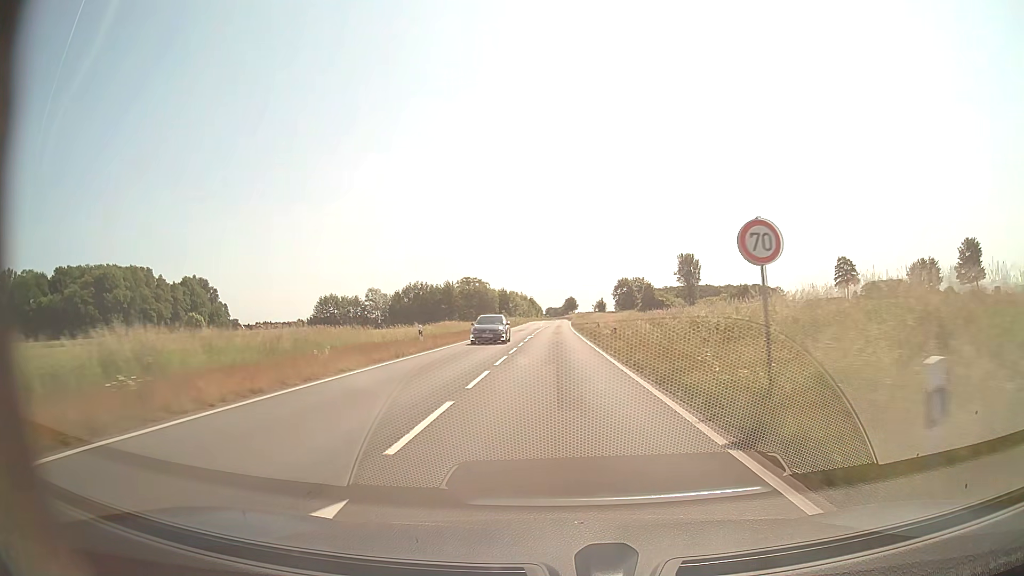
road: secondary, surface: asphalt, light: Day
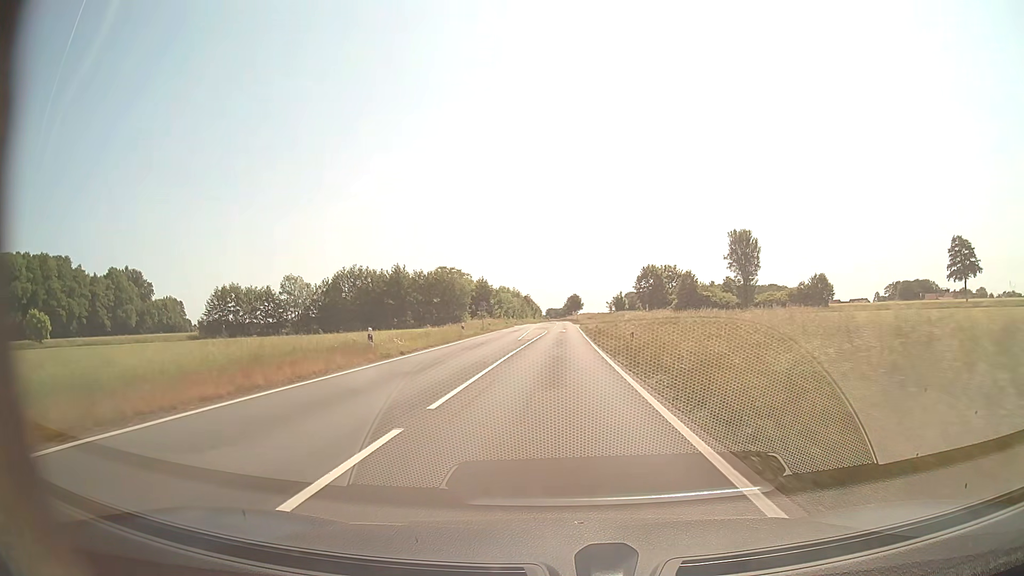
(0.0, +57.0) m; 0°
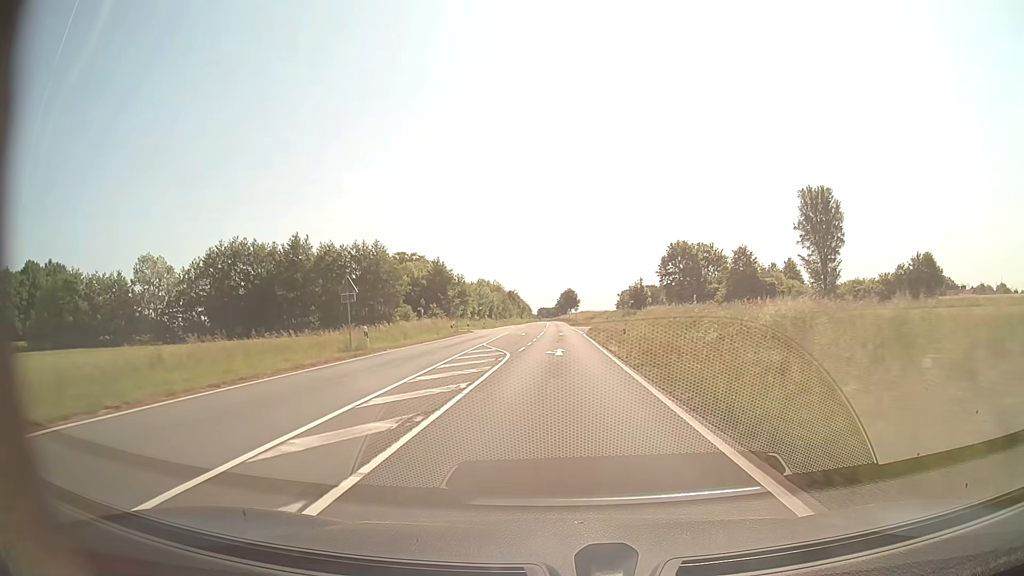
(+0.3, +45.2) m; +1°
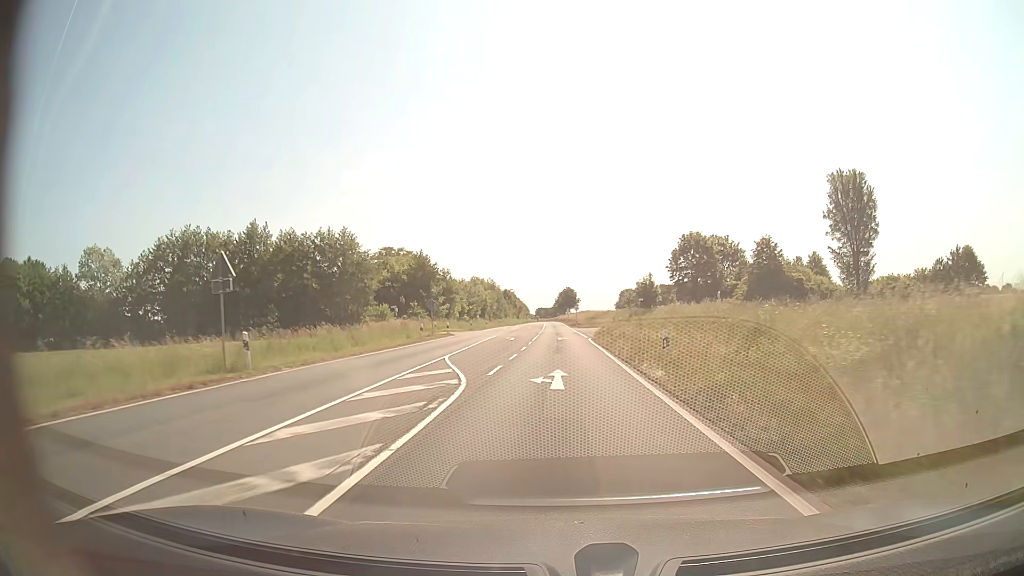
(0.0, +11.2) m; 0°
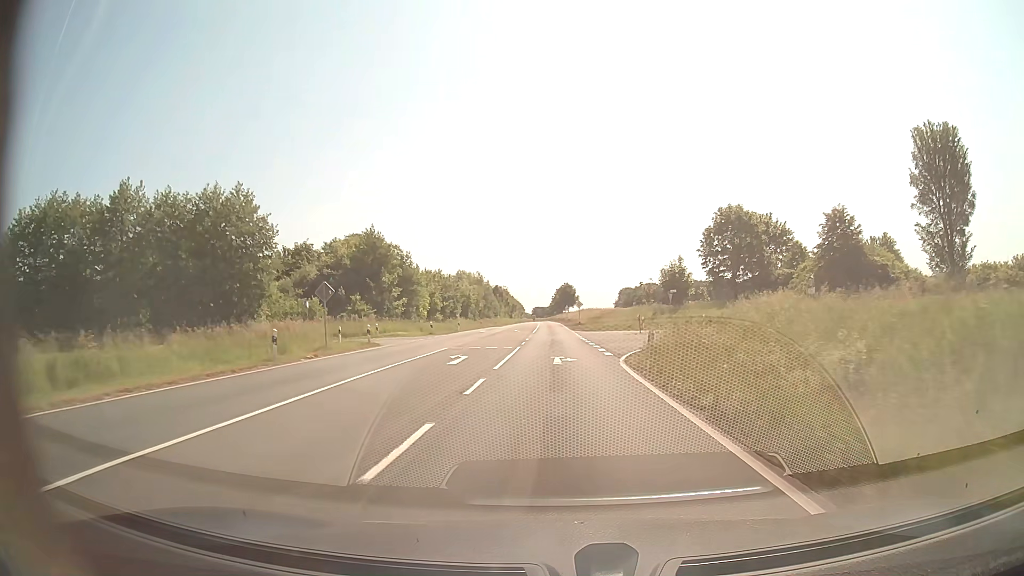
(0.0, +22.4) m; 0°
(0, +10) (0, +20) (0, +30) (0, +40) (0, +50) (0, +60) (0, +70) (-1, +80) (-1, +90) (-1, +100) m
